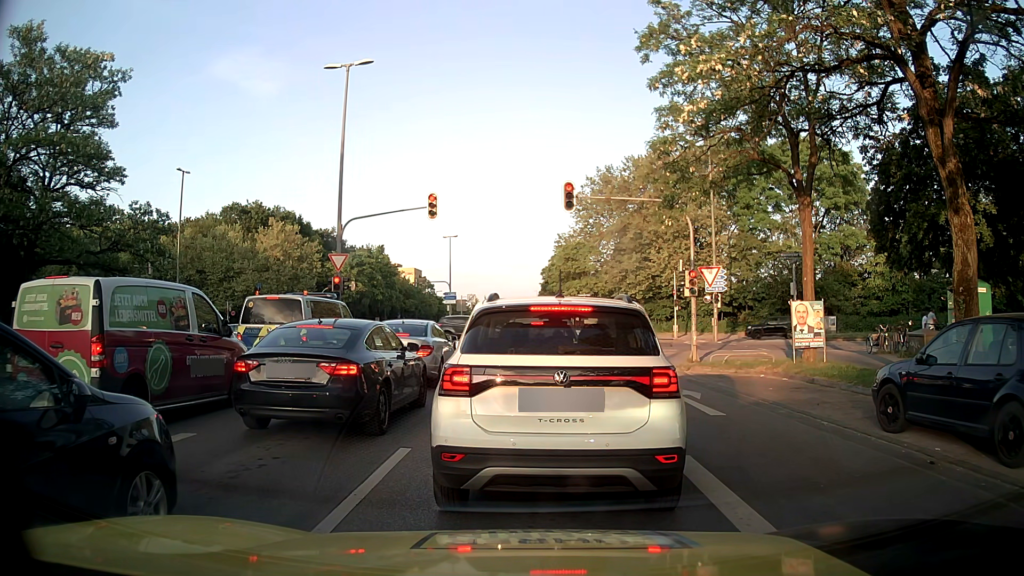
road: secondary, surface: asphalt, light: Day
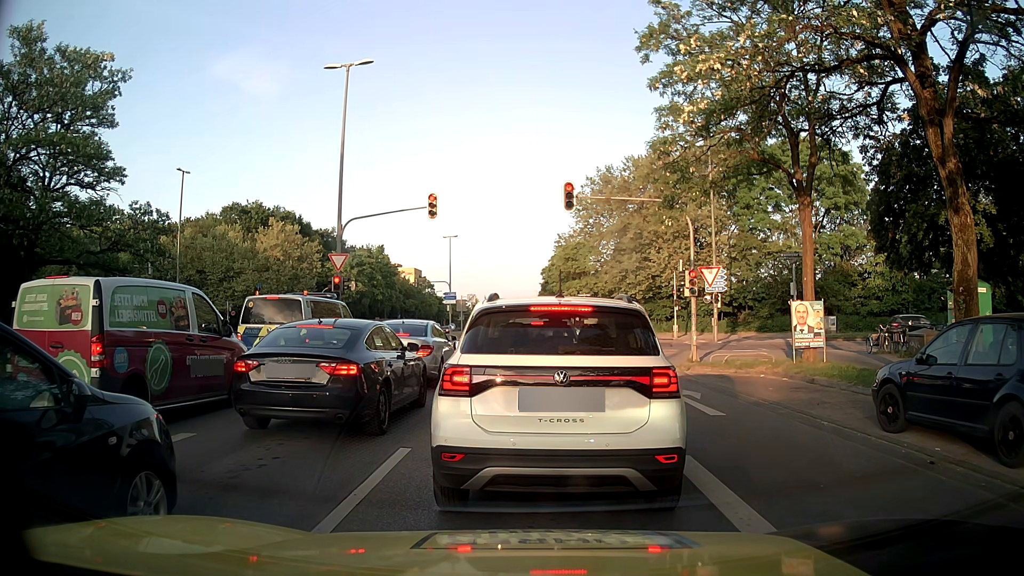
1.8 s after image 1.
(0.0, 0.0) m; 0°
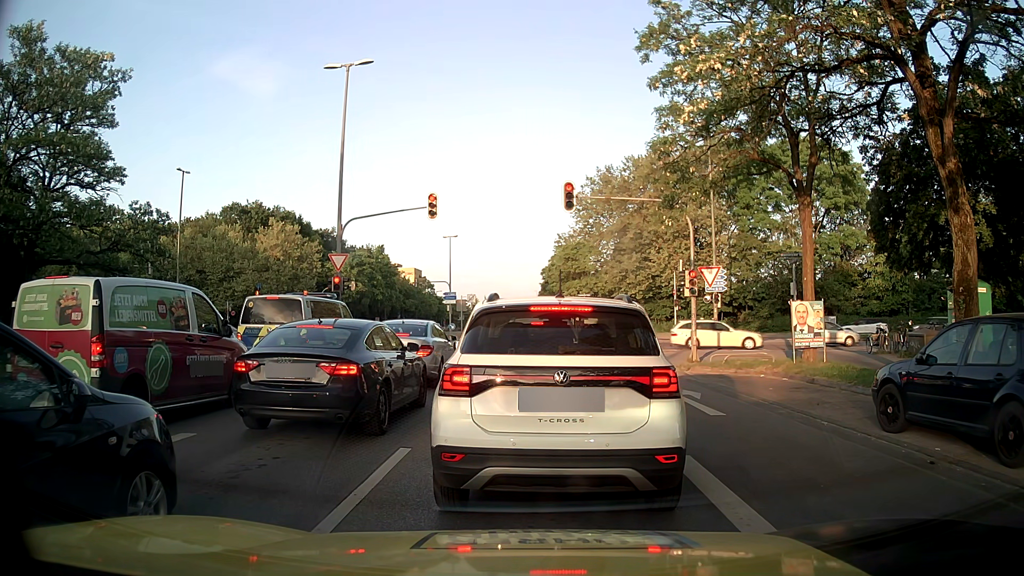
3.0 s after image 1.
(0.0, 0.0) m; 0°
(+1, +10) (+1, +20) (+2, +30) (+3, +40) (+3, +50) (+4, +60) (+5, +70) (+5, +80) (+5, +90) (+6, +100) m
